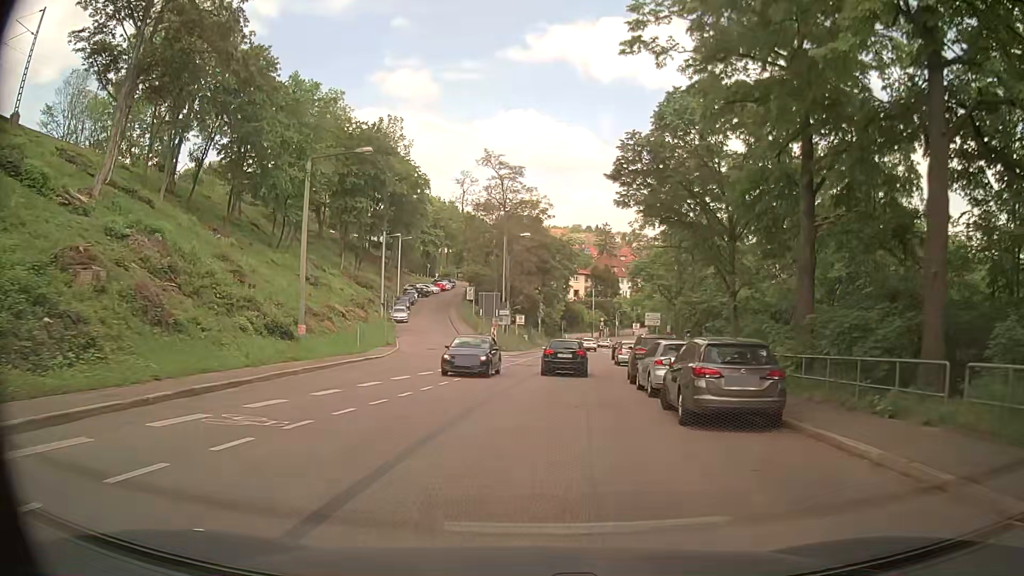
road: secondary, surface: asphalt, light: Day
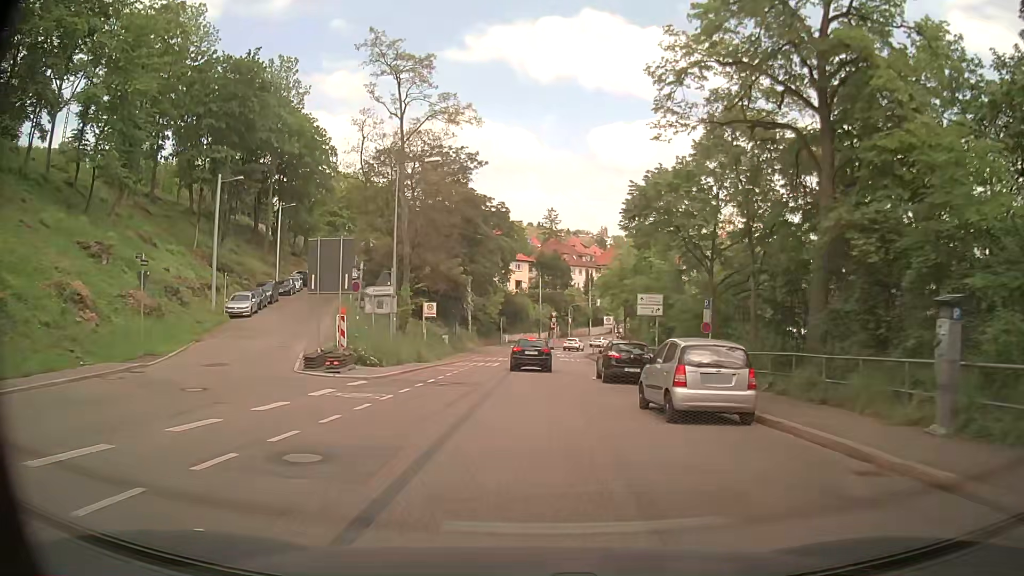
(+1.5, +26.6) m; +5°
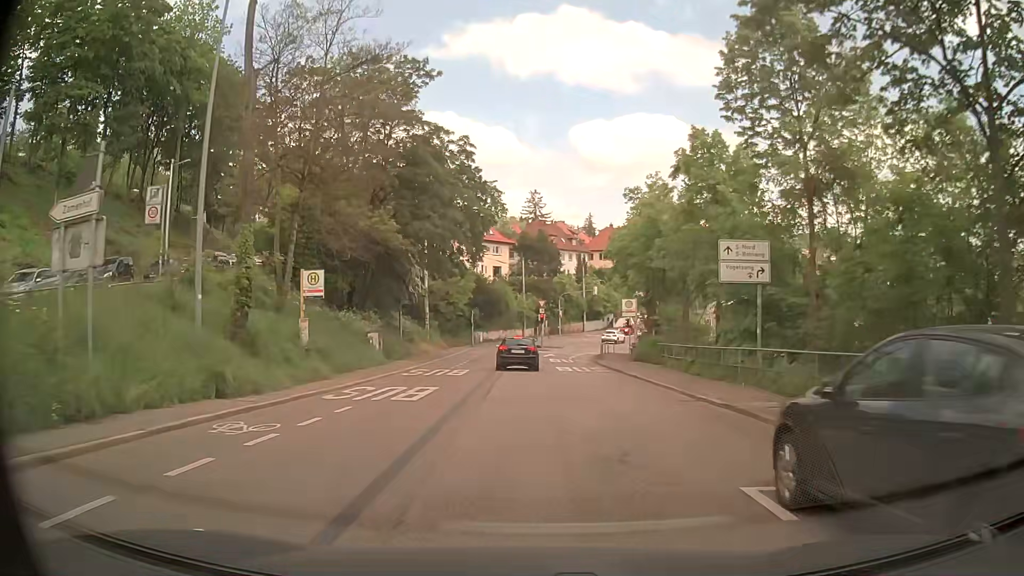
(+0.3, +20.2) m; +2°
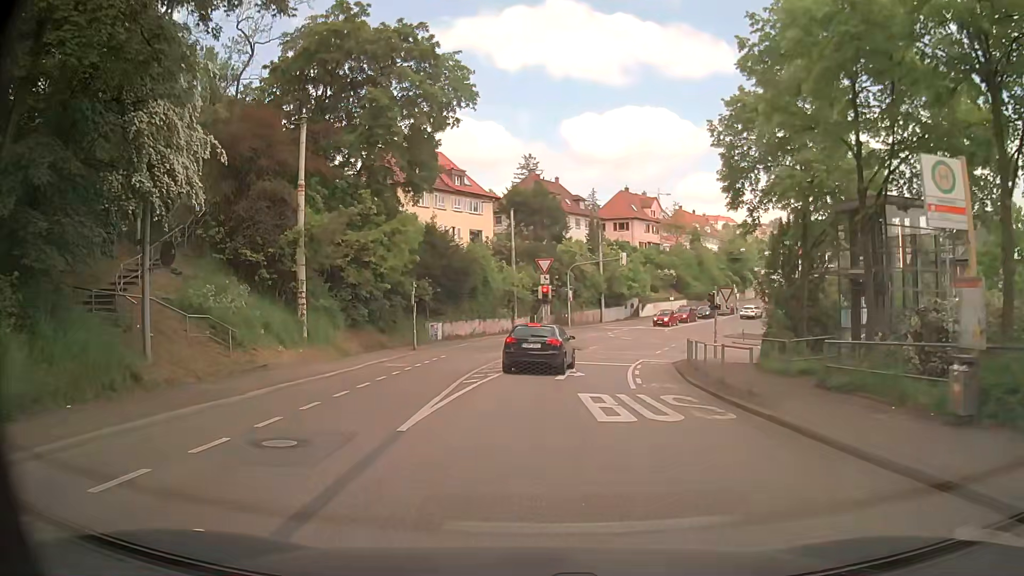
(-0.2, +28.7) m; -1°
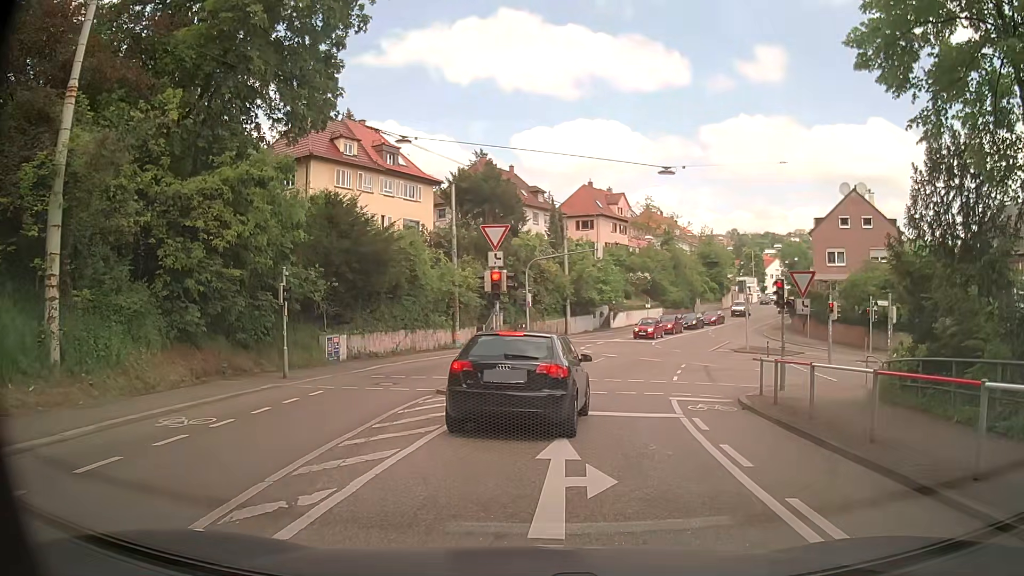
(+0.2, +12.6) m; +3°
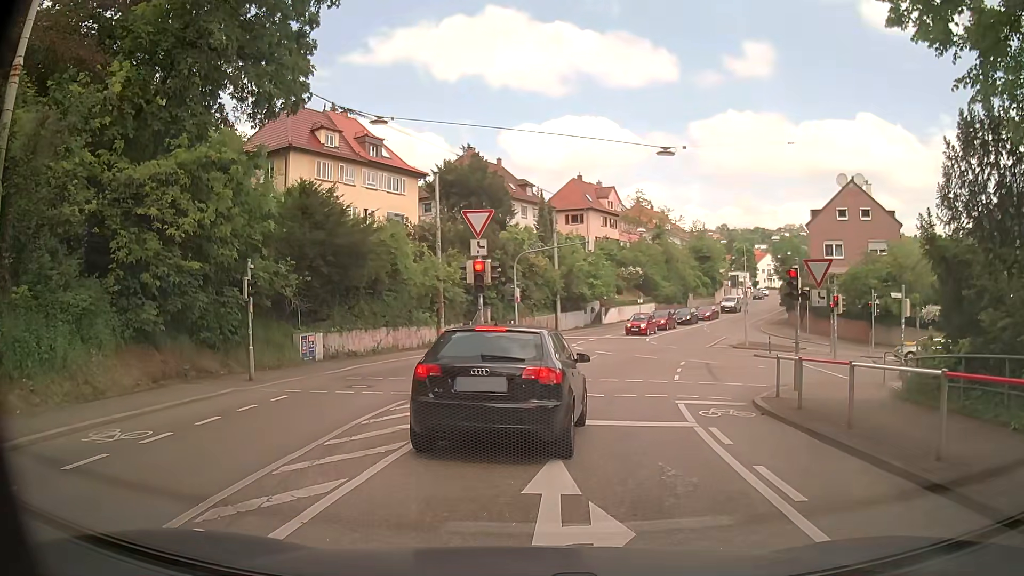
(+0.1, +1.7) m; +1°
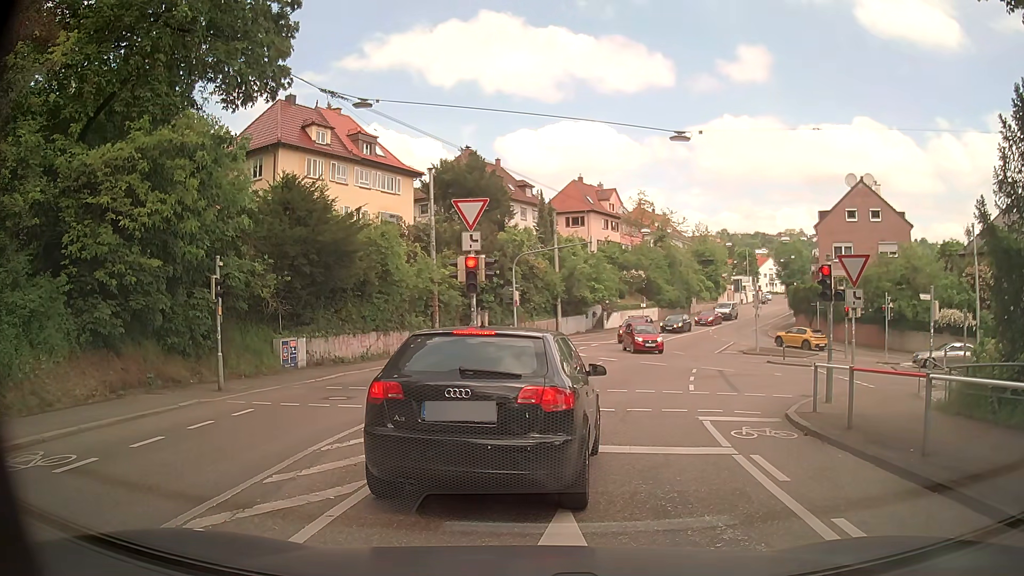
(+0.1, +1.9) m; +3°
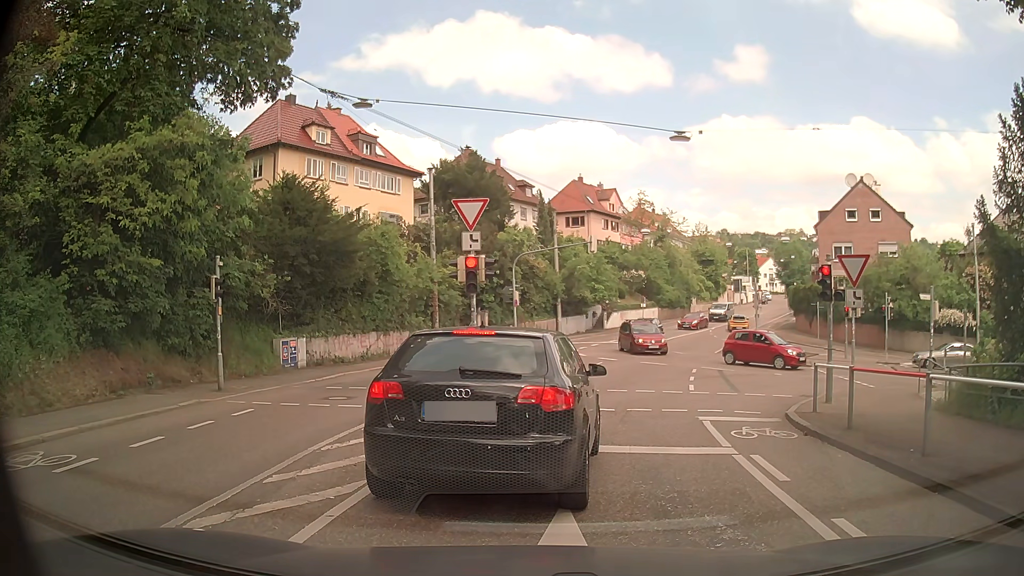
(0.0, 0.0) m; 0°
(0, +10) (+2, +20) (+4, +30) (+7, +39) (+11, +48) (+15, +57) (+20, +66) (+24, +75) (+29, +84) (+34, +93) m
